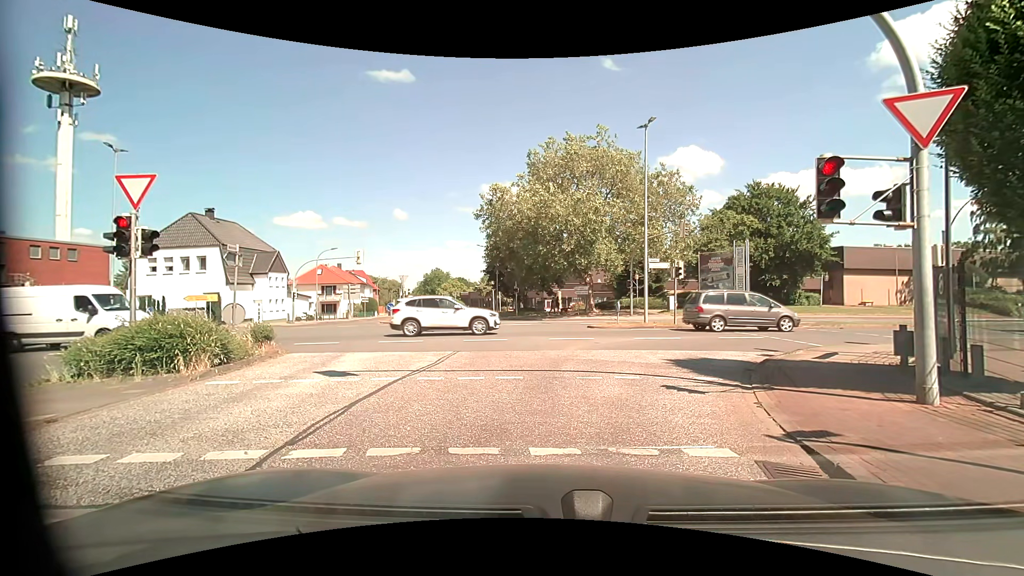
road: unclassified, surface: asphalt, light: Day
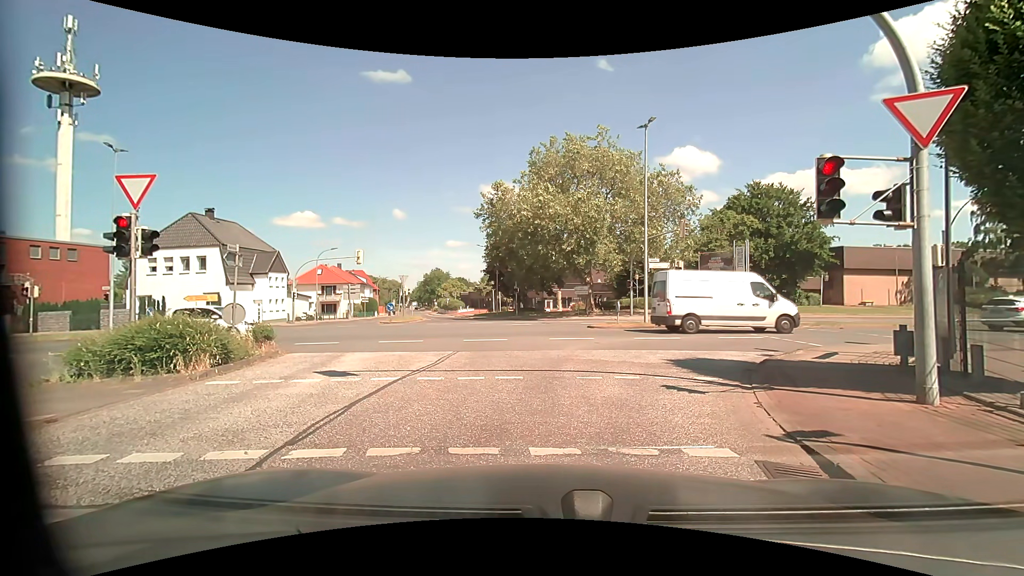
(0.0, 0.0) m; 0°
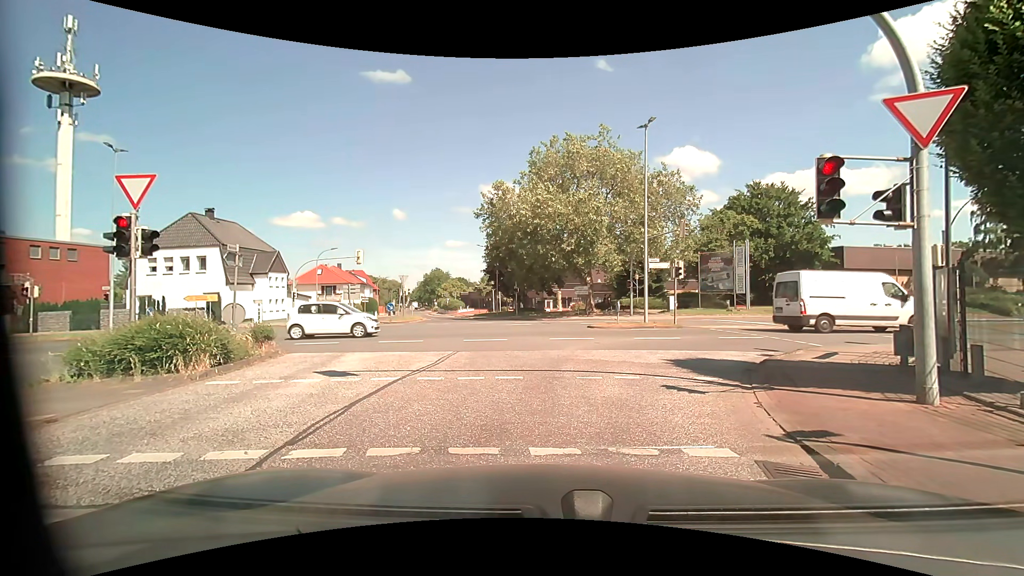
(0.0, 0.0) m; 0°
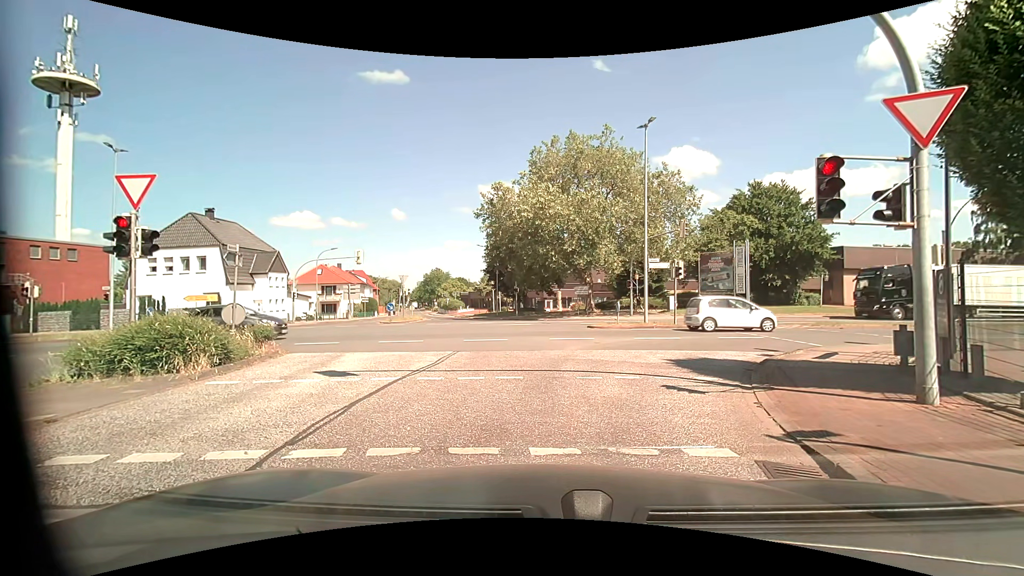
(0.0, 0.0) m; 0°
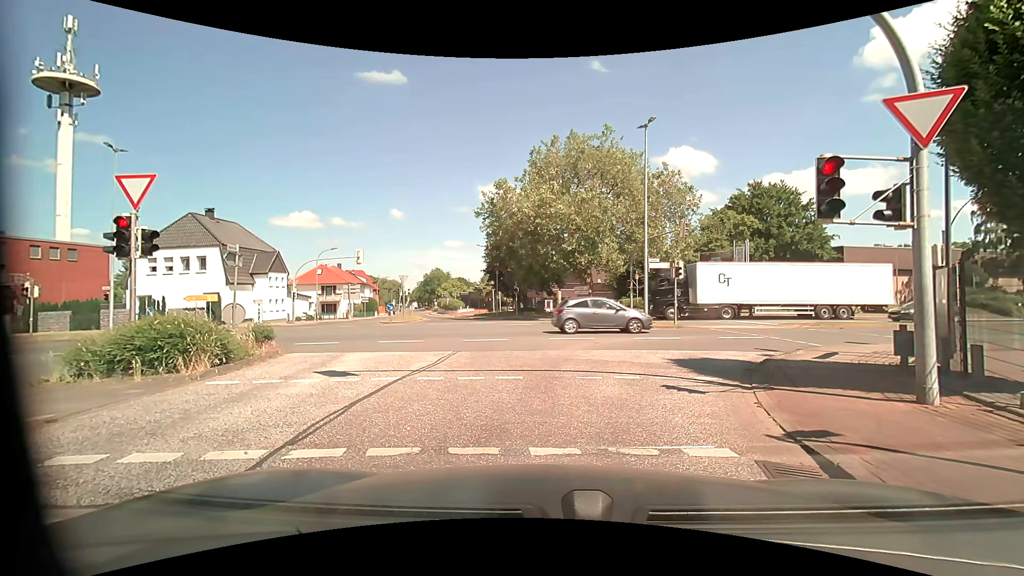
(0.0, 0.0) m; 0°
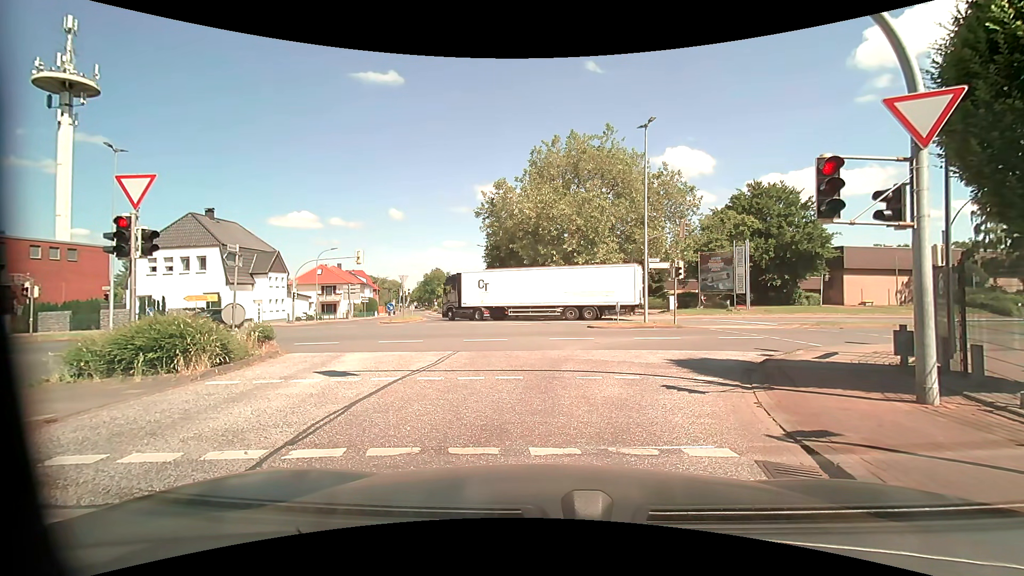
(0.0, 0.0) m; 0°
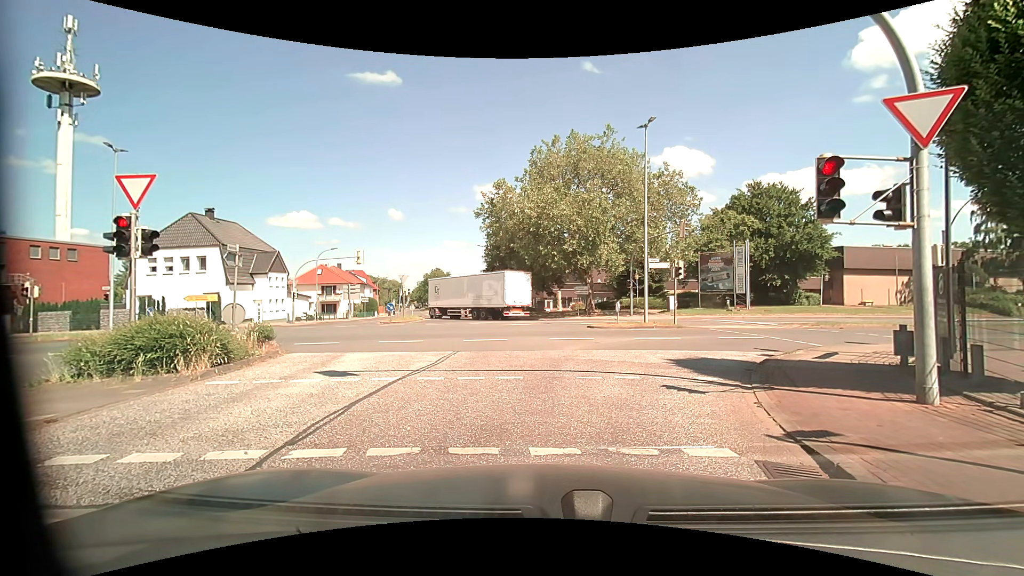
(0.0, 0.0) m; 0°
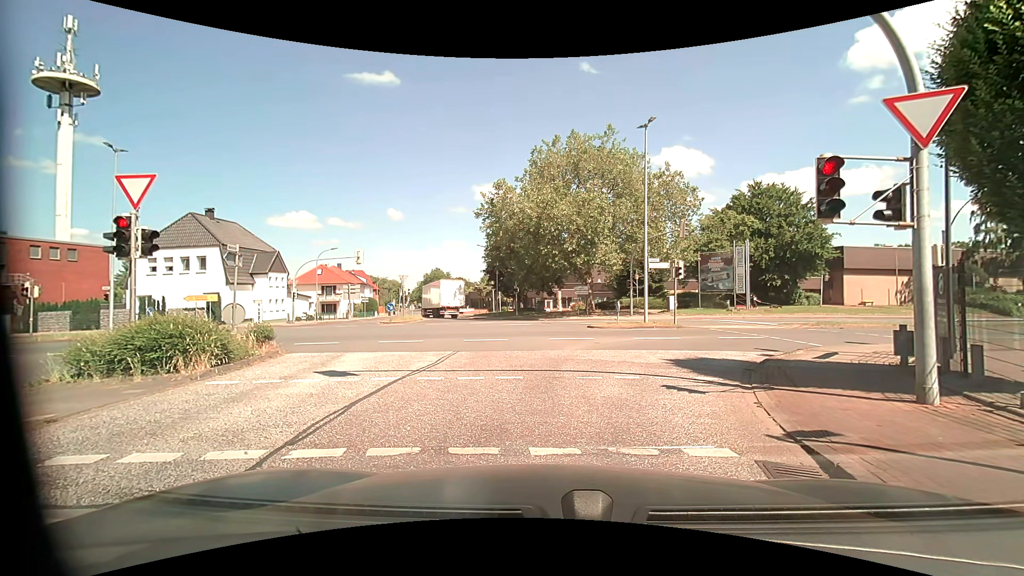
(0.0, 0.0) m; 0°
(0, +10) (+5, +19) (+13, +24) (+23, +26) (+33, +28) (+42, +30) (+52, +32) (+62, +34) (+72, +36) (+82, +38) m
